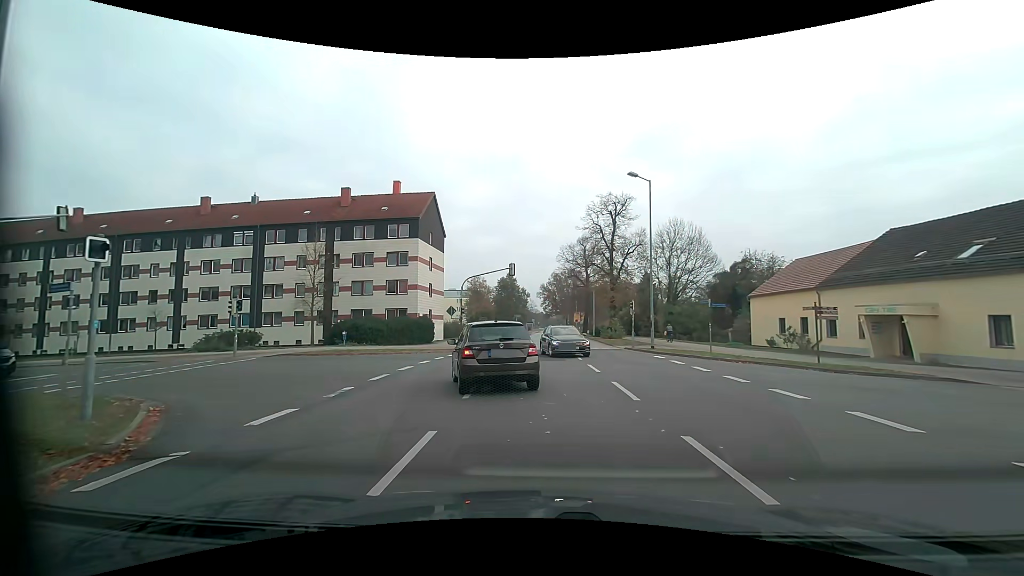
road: residential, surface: asphalt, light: Day
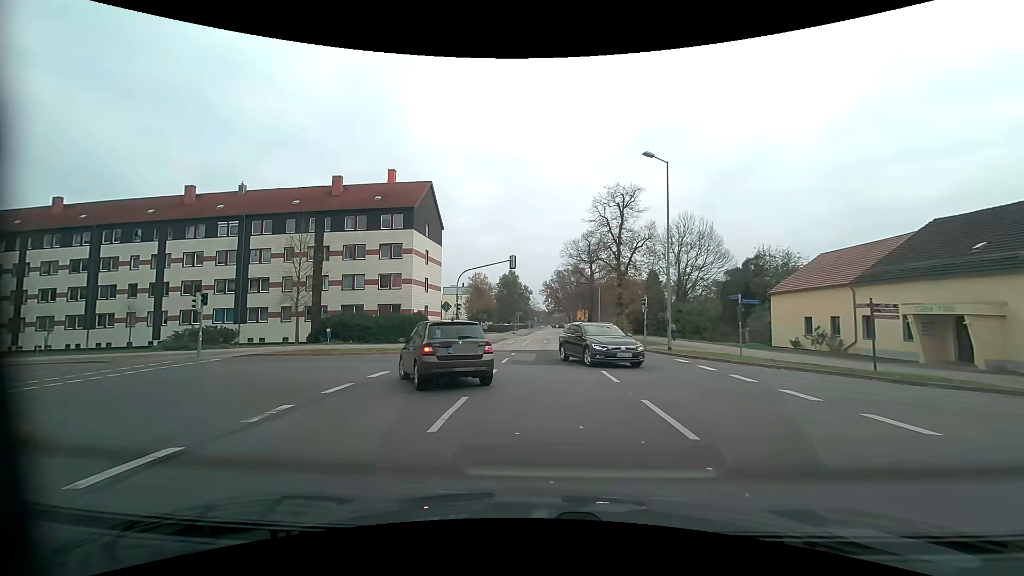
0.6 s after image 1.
(0.0, +3.3) m; -1°
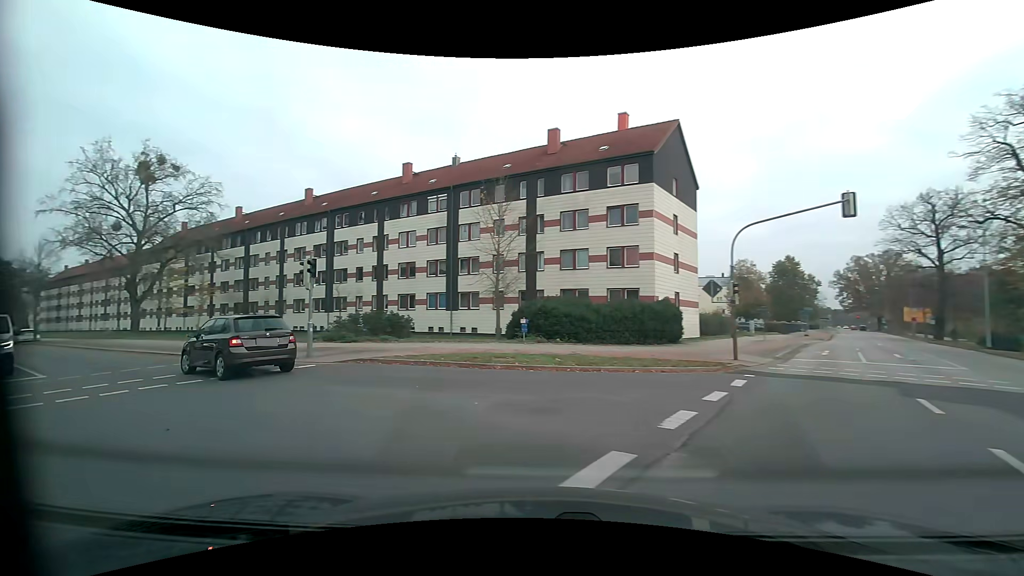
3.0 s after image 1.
(-2.3, +13.7) m; -30°
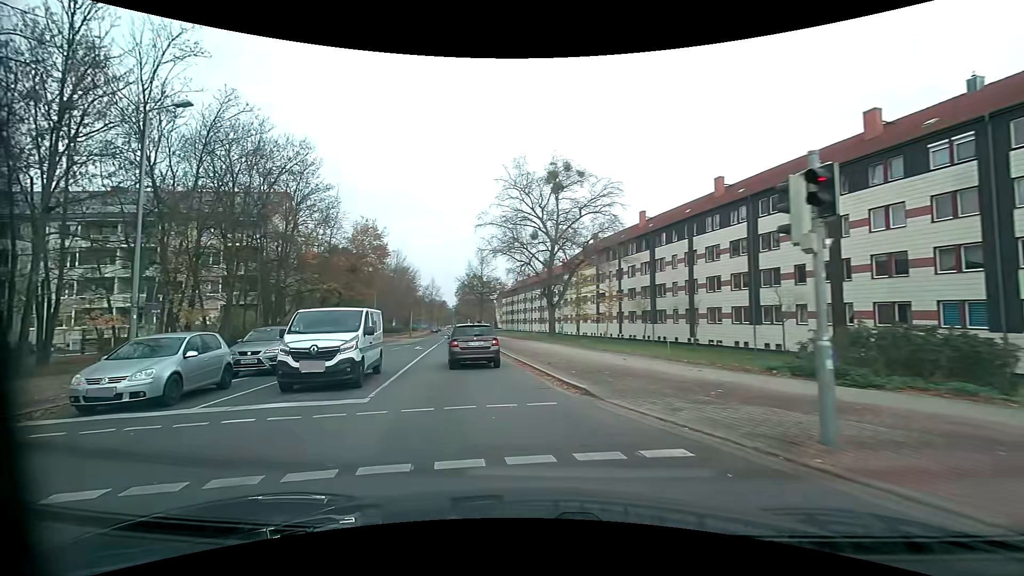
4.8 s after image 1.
(-4.3, +10.0) m; -44°
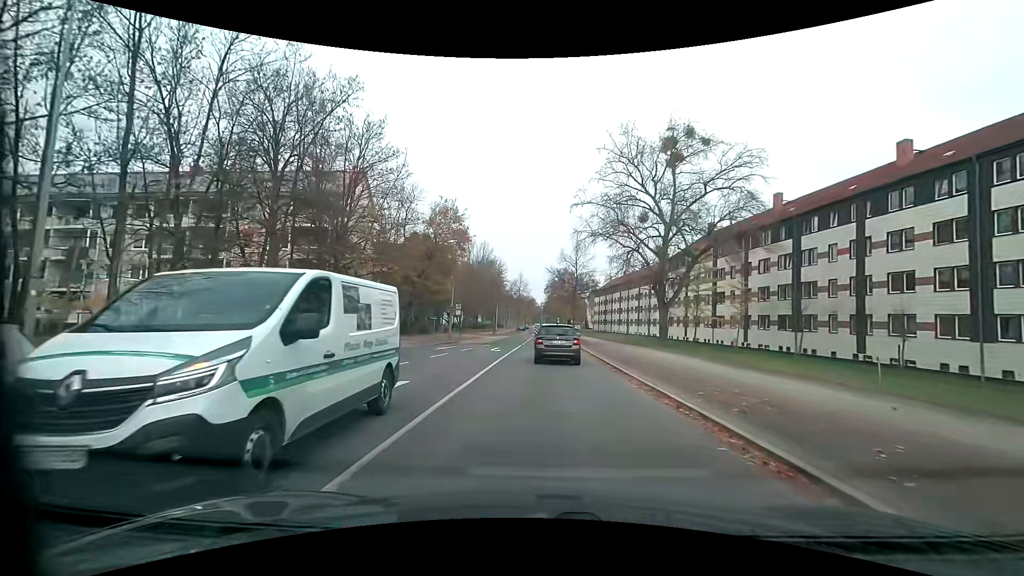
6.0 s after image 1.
(-0.9, +8.6) m; -9°
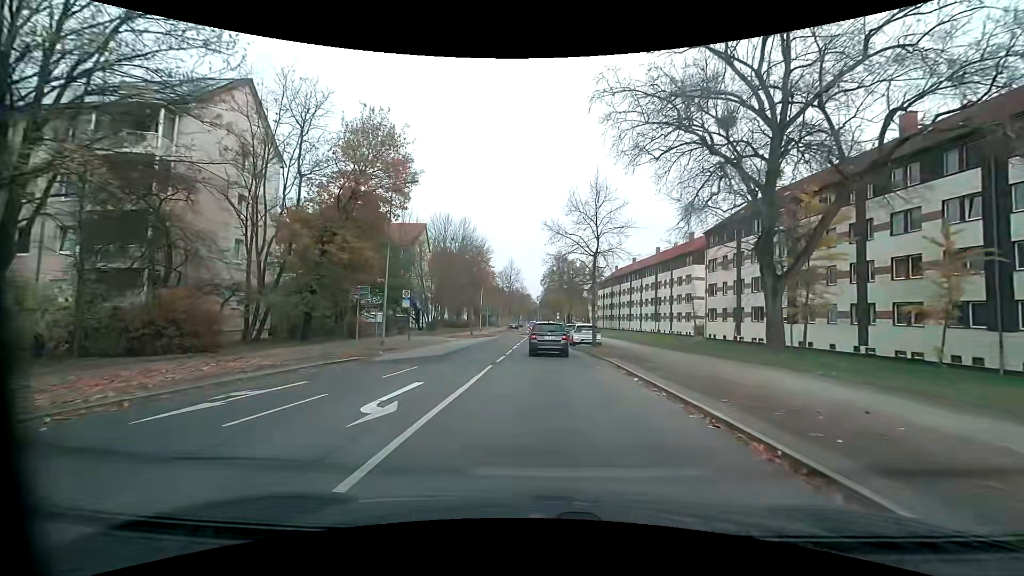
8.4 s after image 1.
(+0.2, +20.3) m; 0°
